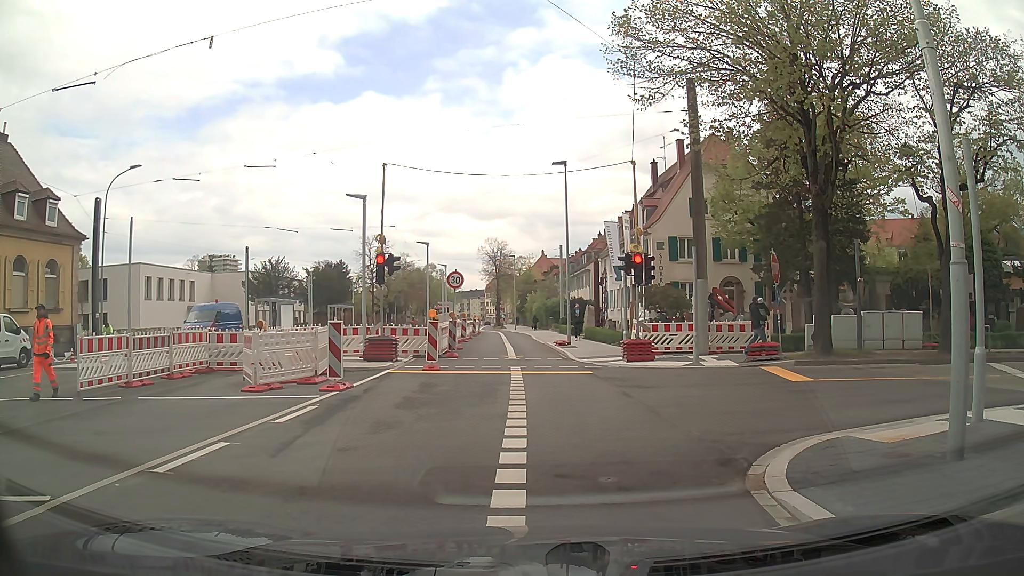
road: secondary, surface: asphalt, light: Day
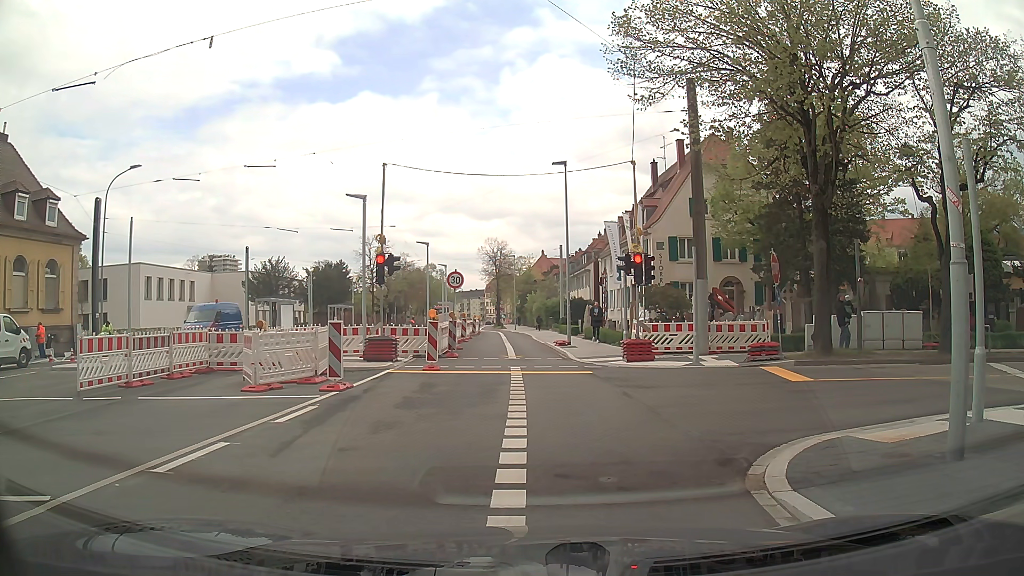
(0.0, 0.0) m; 0°
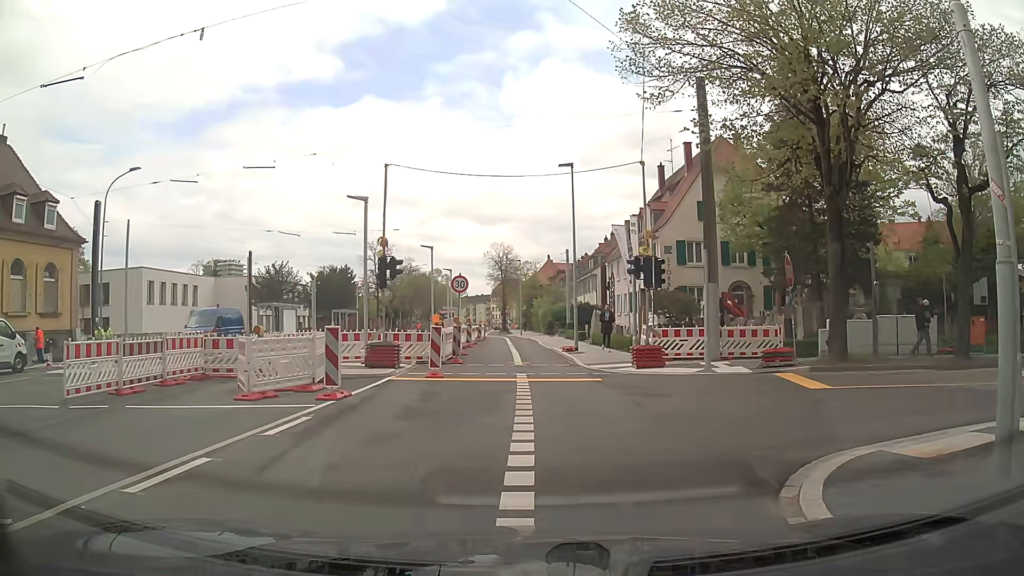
(0.0, +0.7) m; +1°
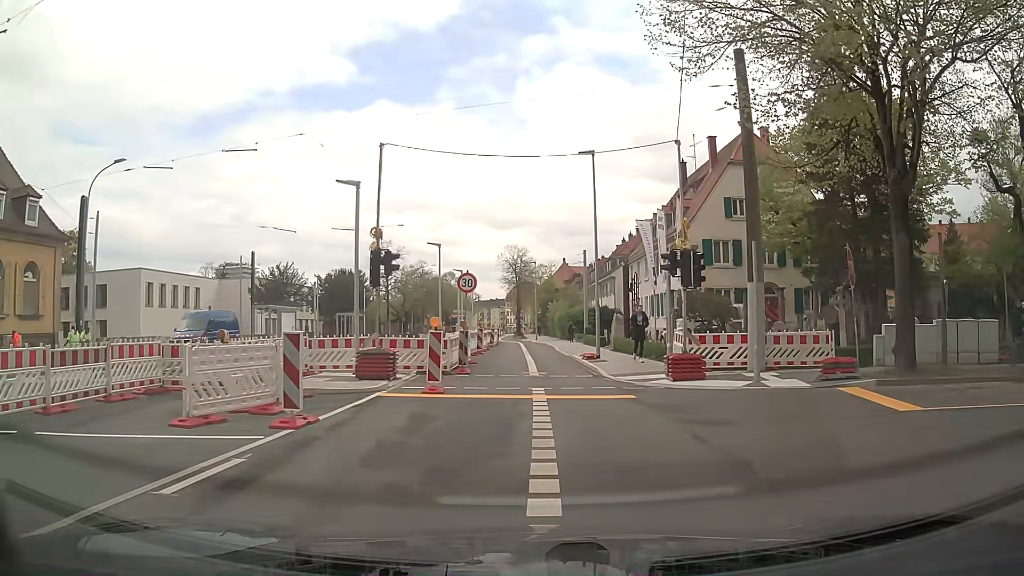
(-0.1, +3.2) m; -2°
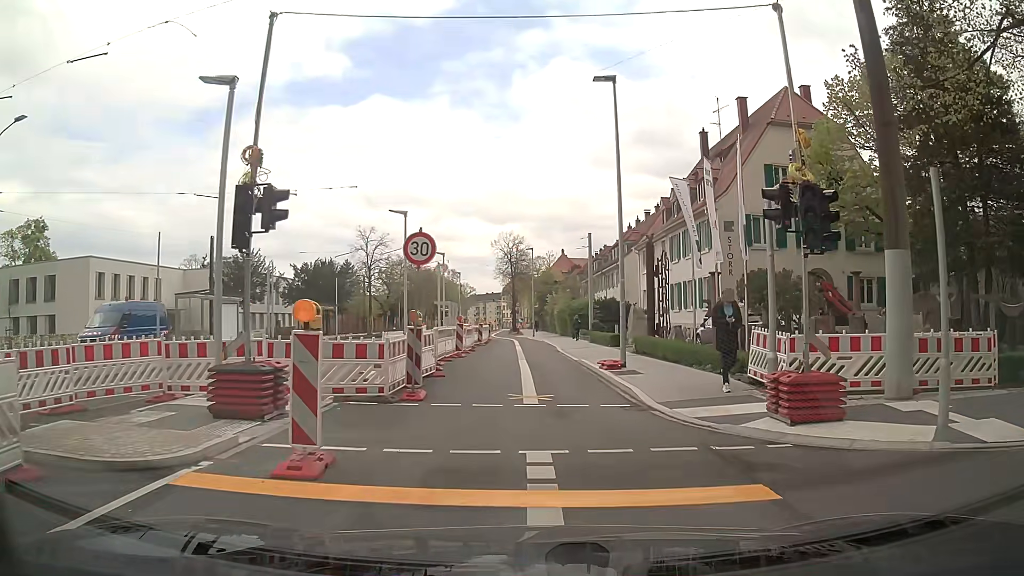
(+0.1, +8.2) m; 0°
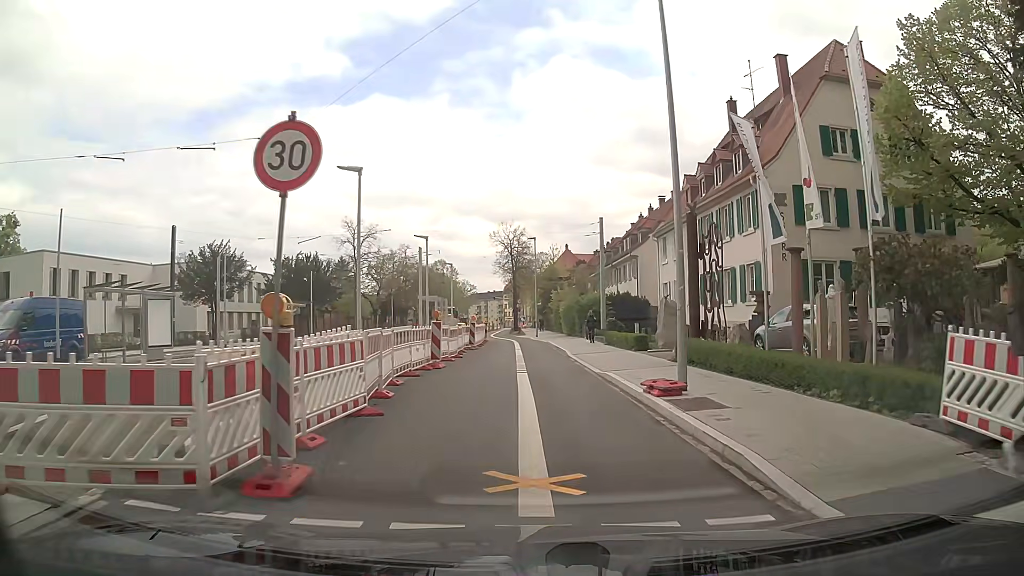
(0.0, +7.0) m; 0°
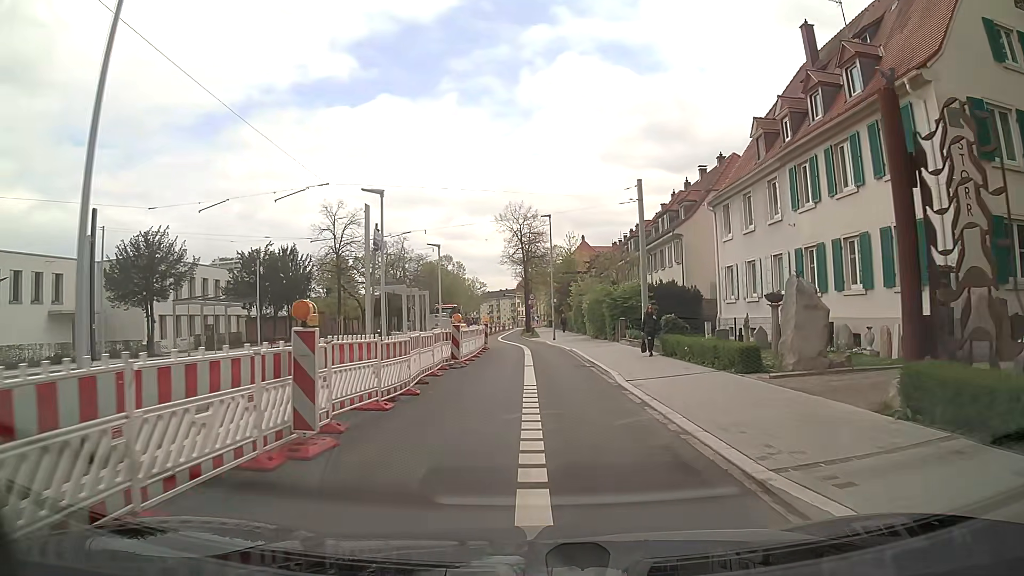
(-0.1, +11.7) m; -2°
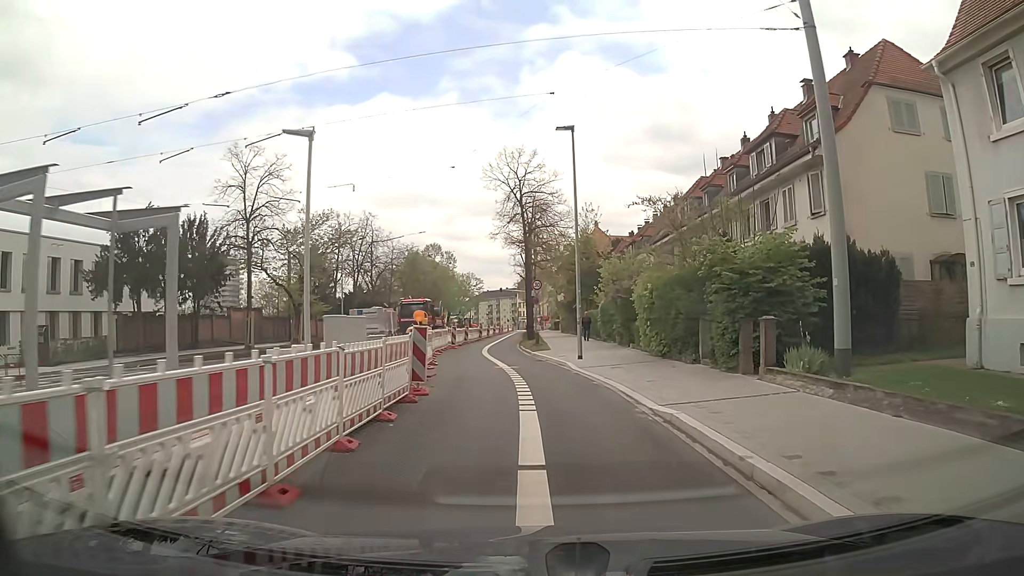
(0.0, +20.6) m; +1°
(0, +10) (-1, +20) (-2, +30) (-3, +40) (-3, +50) (-3, +60) (-3, +70) (-3, +80) (-3, +90) (-3, +100) m
